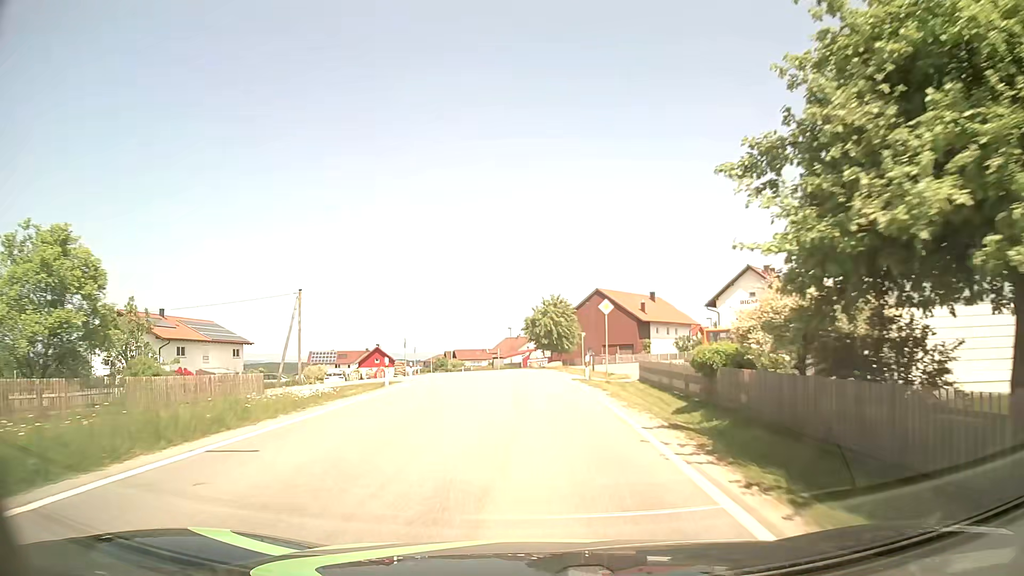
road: tertiary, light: Day
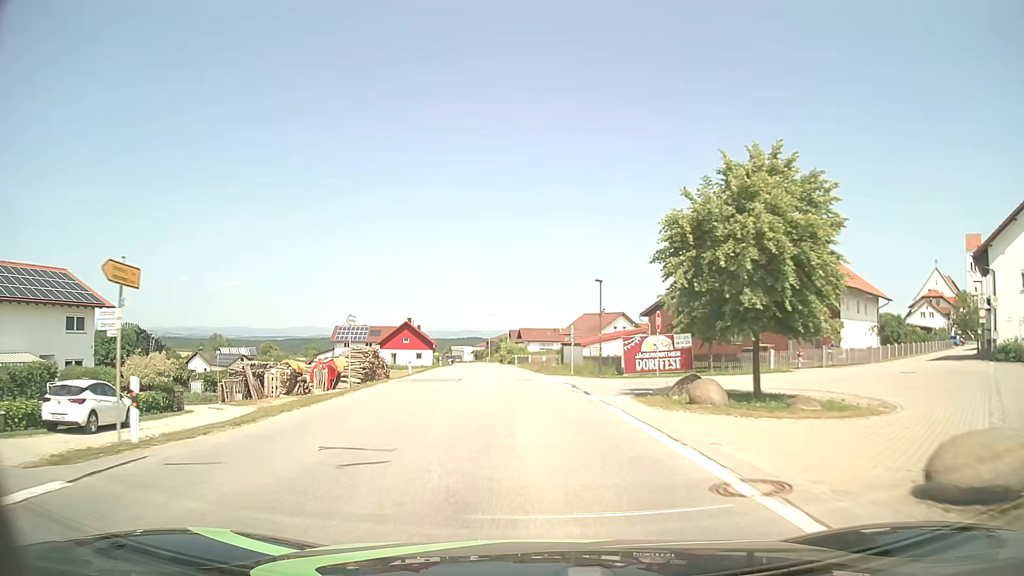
(-1.8, +40.4) m; -6°
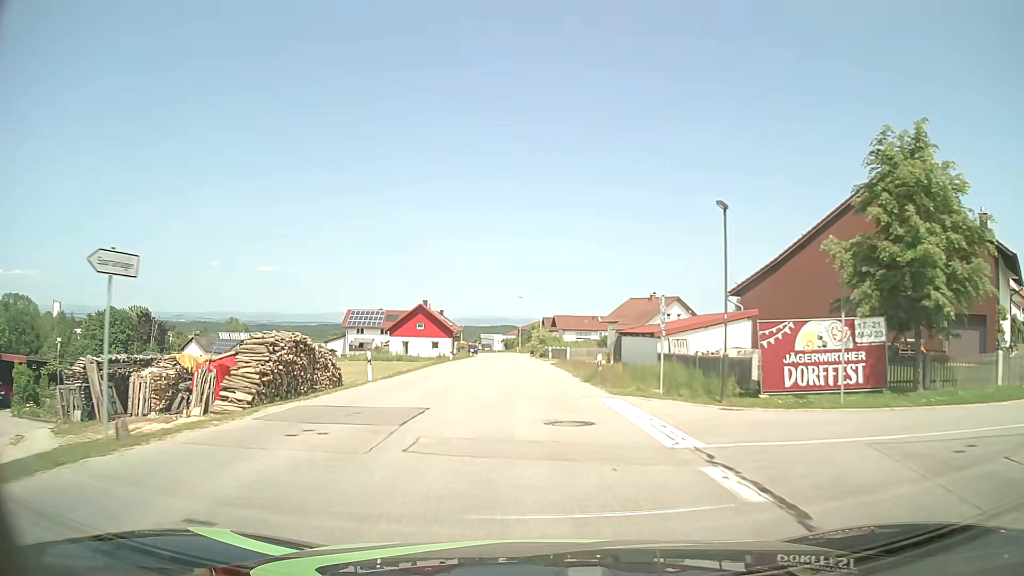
(-0.4, +16.5) m; -3°
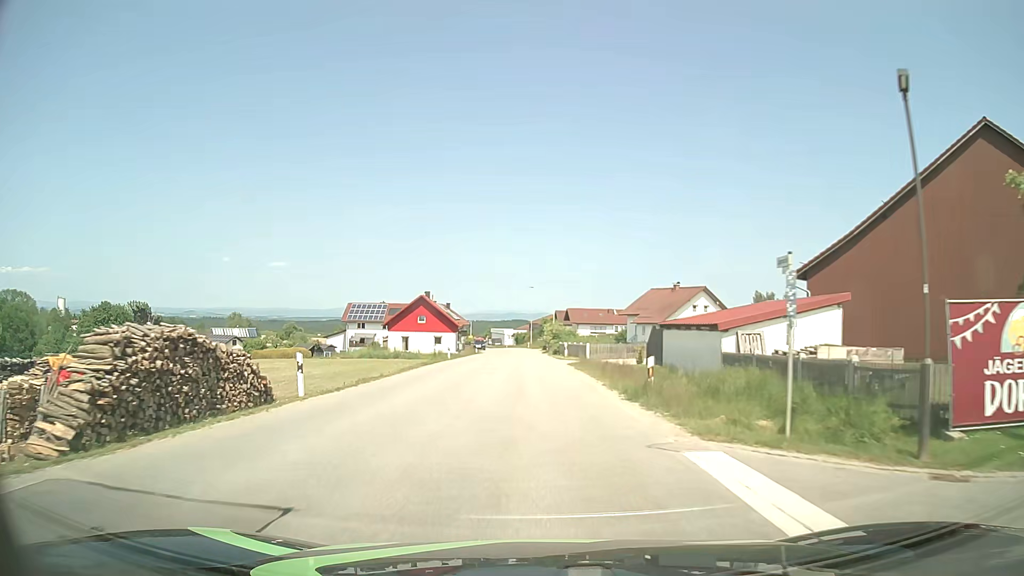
(0.0, +8.0) m; -1°
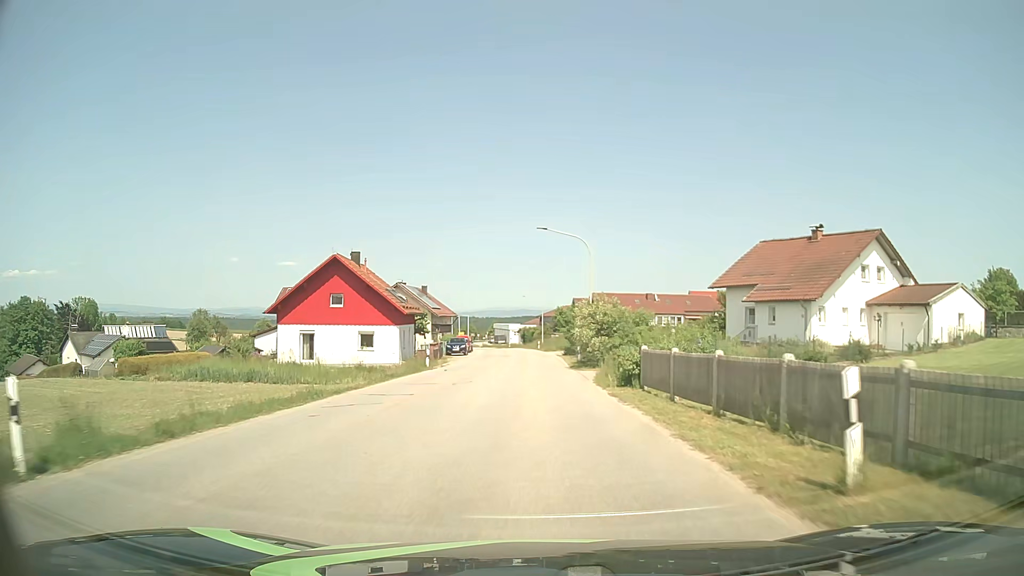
(-0.3, +39.6) m; -1°
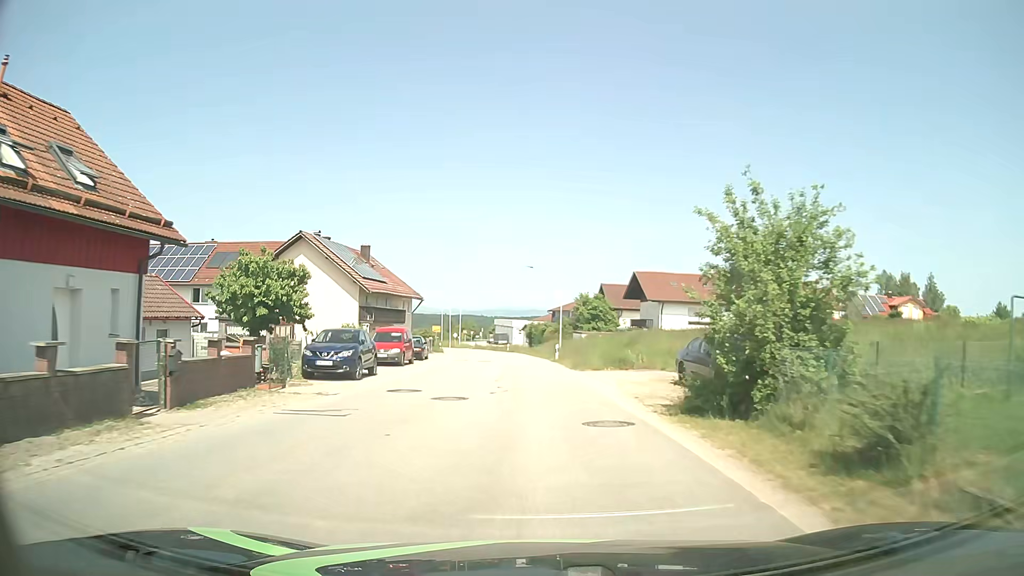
(-0.3, +38.4) m; -1°
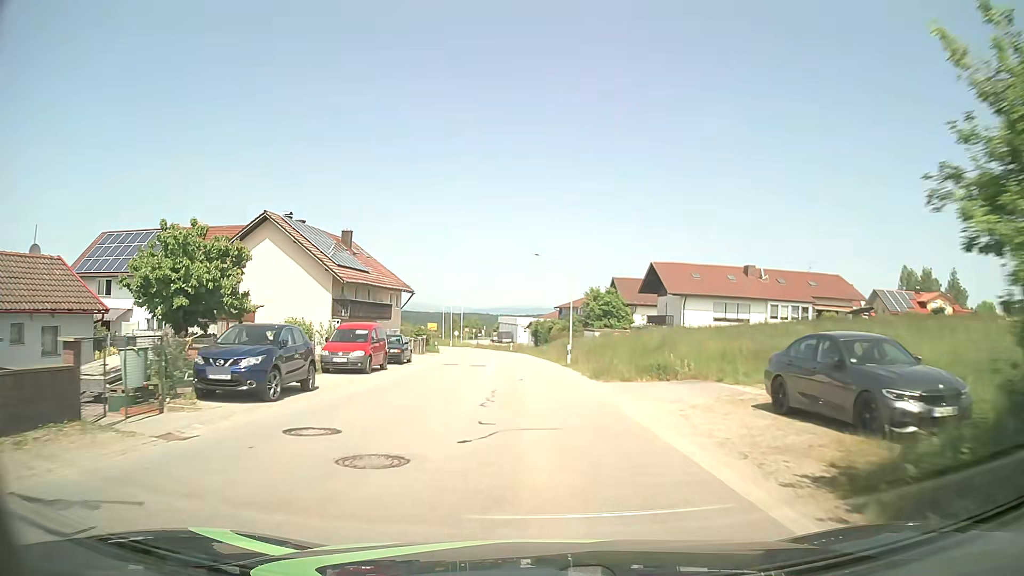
(0.0, +7.4) m; 0°
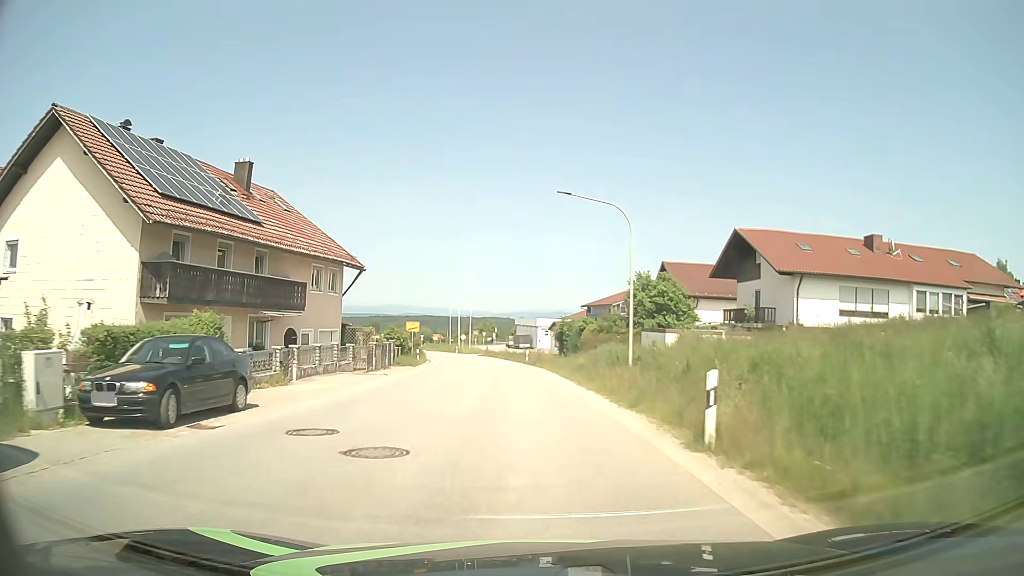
(-0.4, +21.7) m; -2°
(0, +10) (0, +20) (-1, +30) (-2, +40) (-3, +50) (-4, +60) (-6, +70) (-8, +79) (-10, +89) (-13, +99) m
